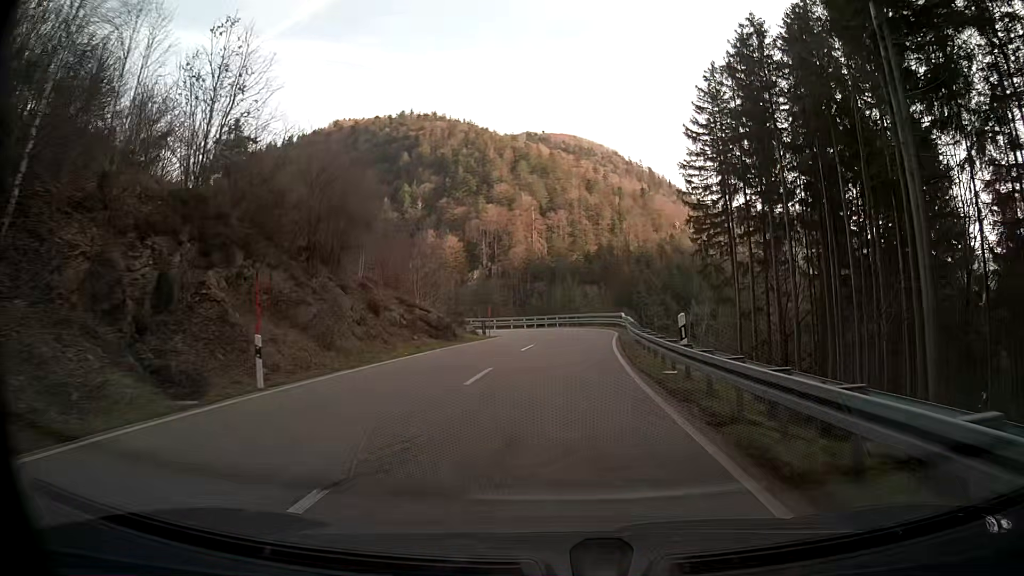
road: secondary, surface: asphalt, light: Day
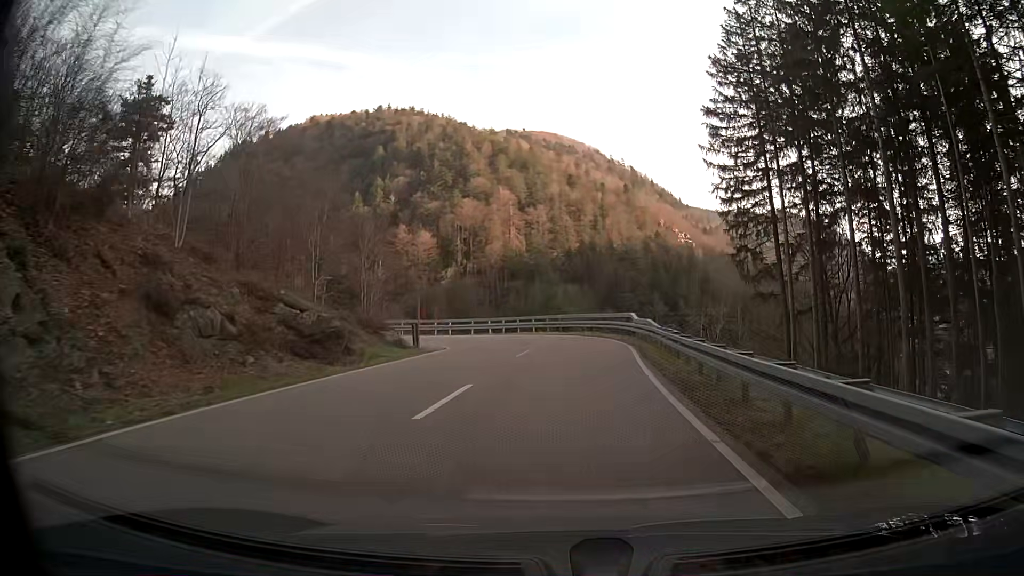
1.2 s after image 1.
(+0.2, +16.2) m; +2°
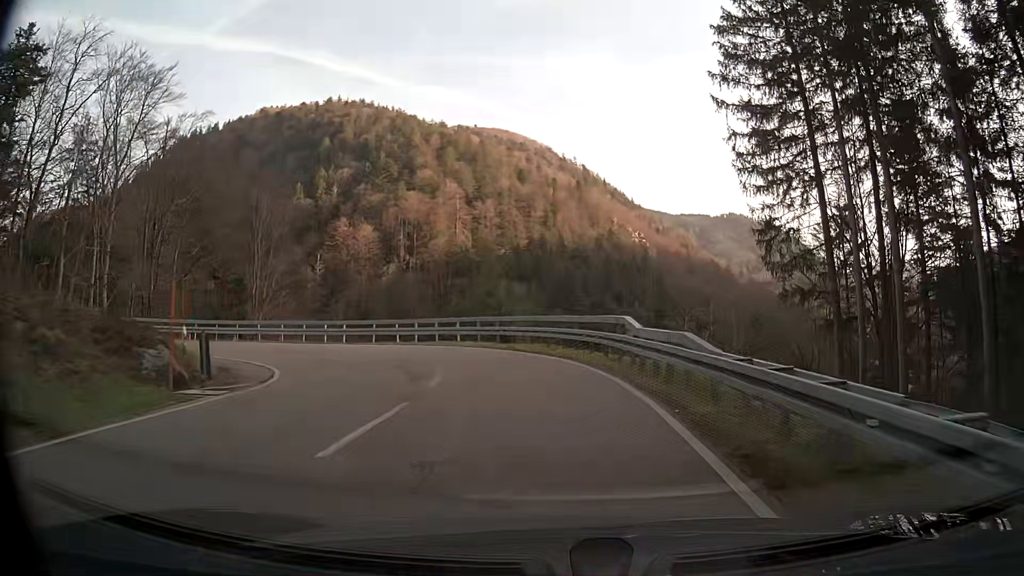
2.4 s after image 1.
(+0.3, +13.9) m; +3°
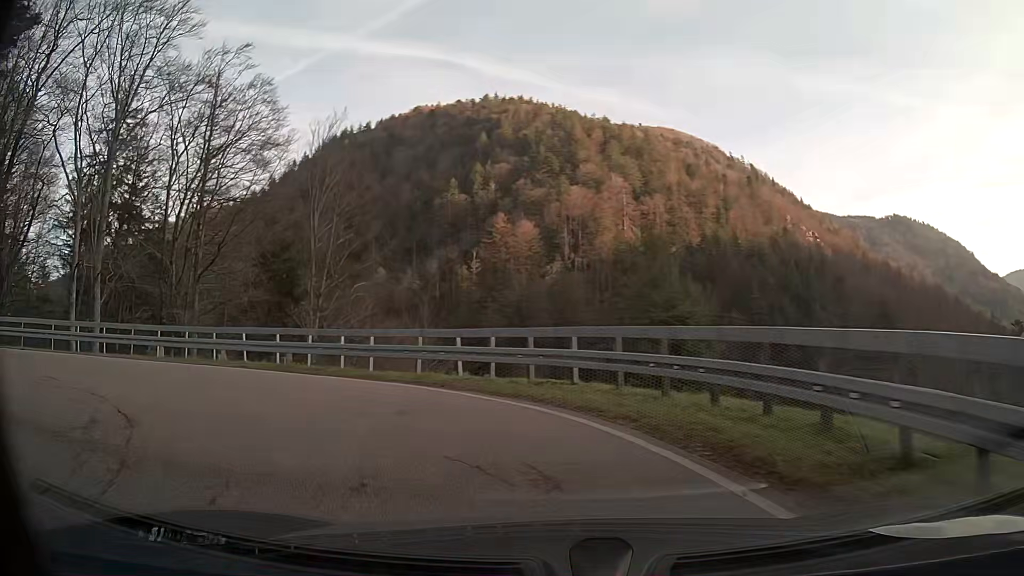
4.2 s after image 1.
(-1.8, +16.4) m; -20°
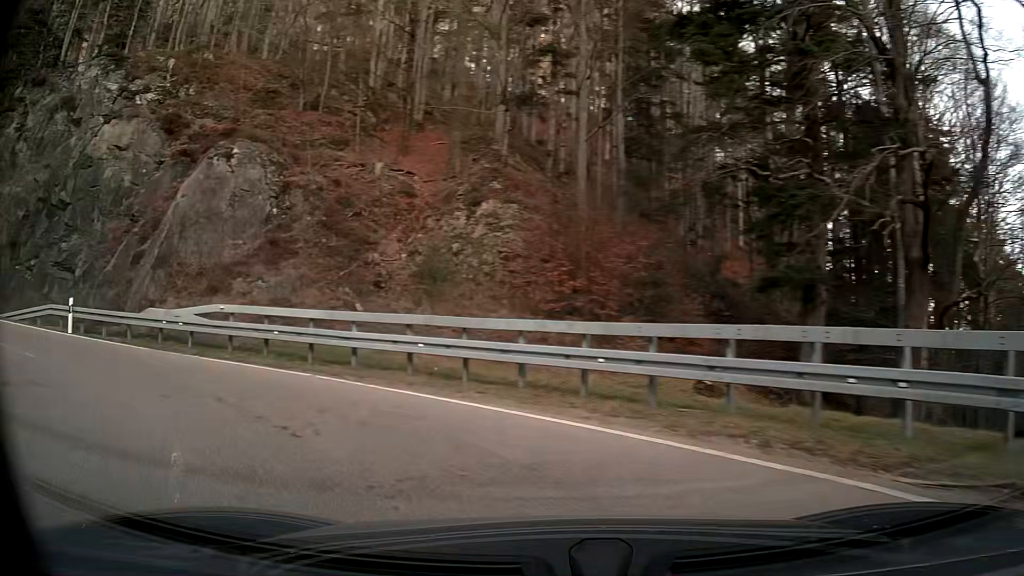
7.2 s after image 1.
(-14.2, +15.4) m; -91°
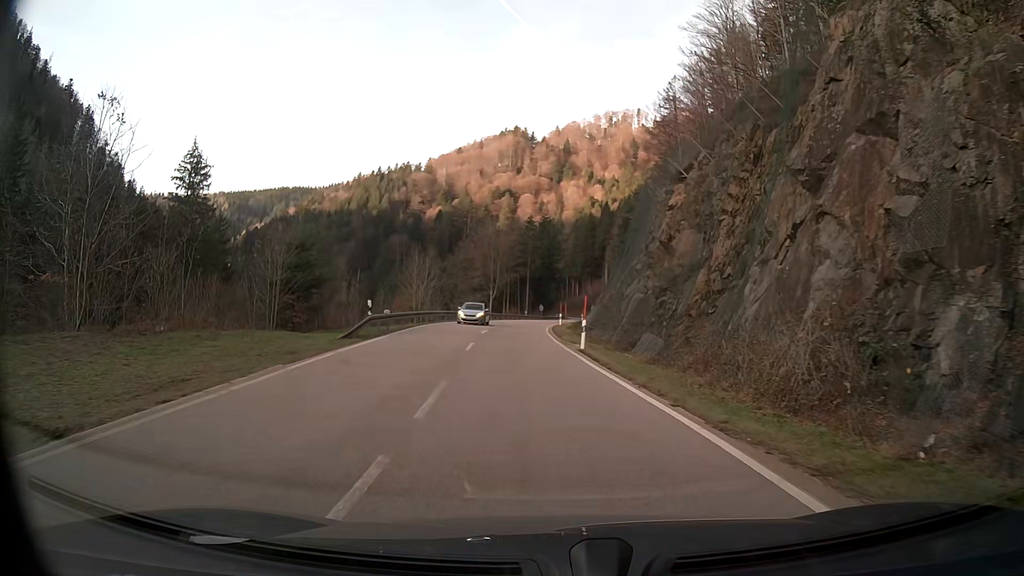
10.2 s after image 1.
(-17.9, +17.0) m; -72°
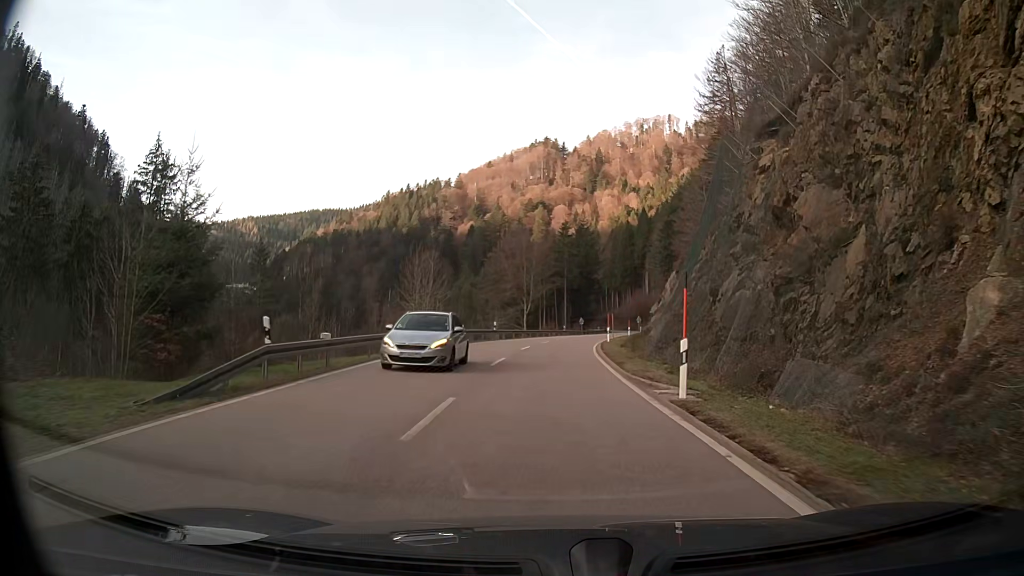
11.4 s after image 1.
(-0.6, +13.2) m; -3°
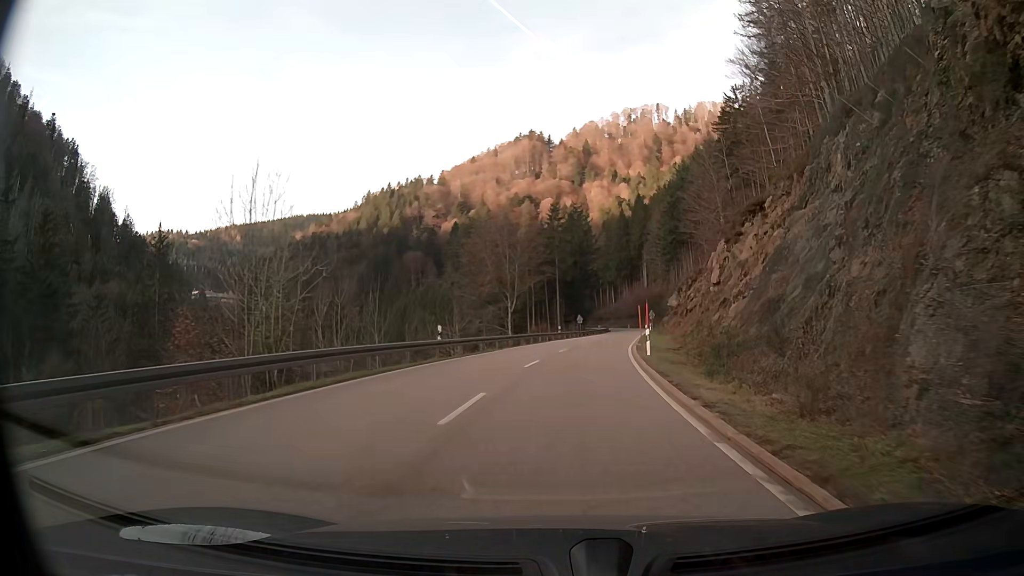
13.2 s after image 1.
(-0.1, +22.5) m; +1°
